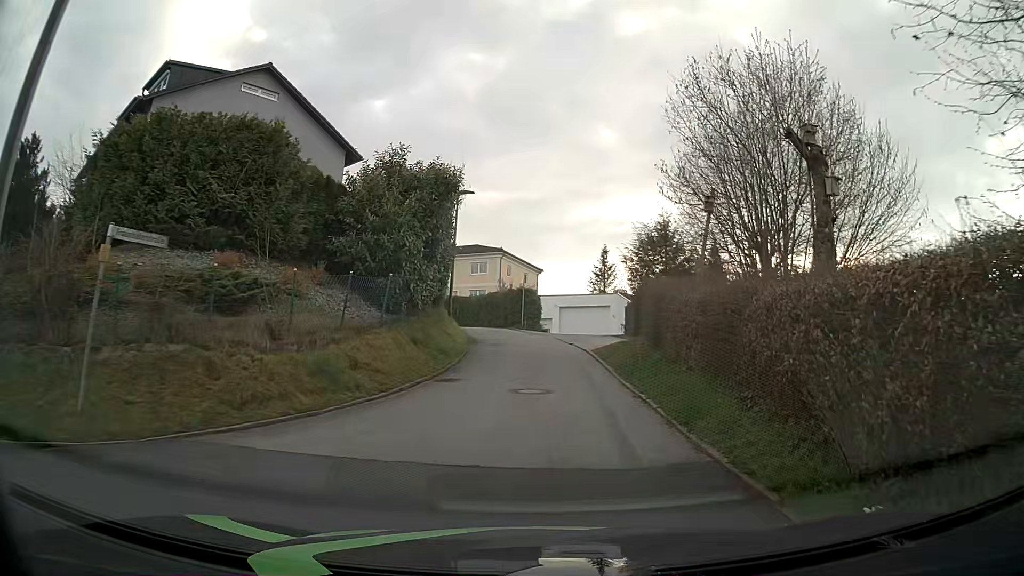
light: Day
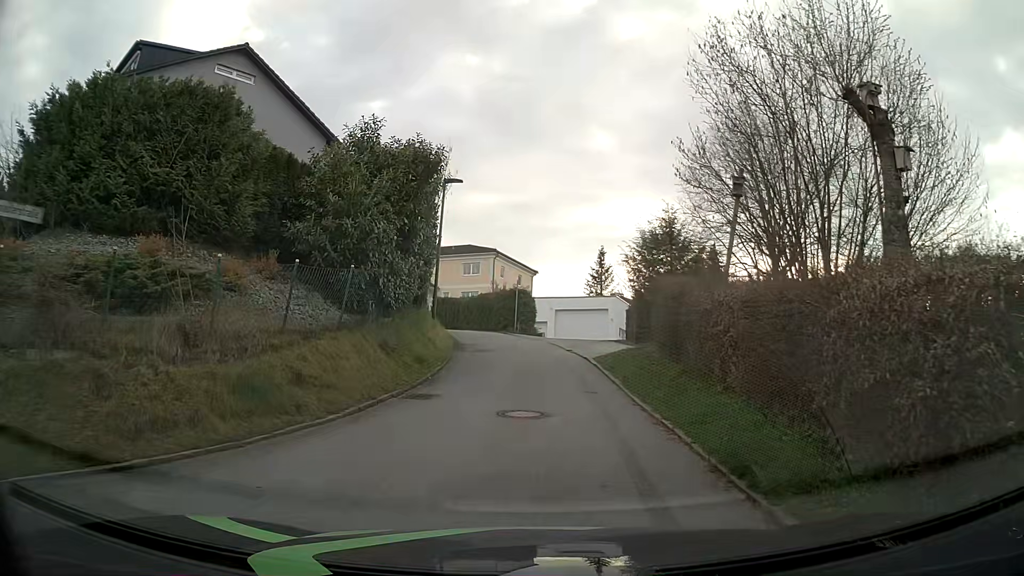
(0.0, +2.4) m; +2°
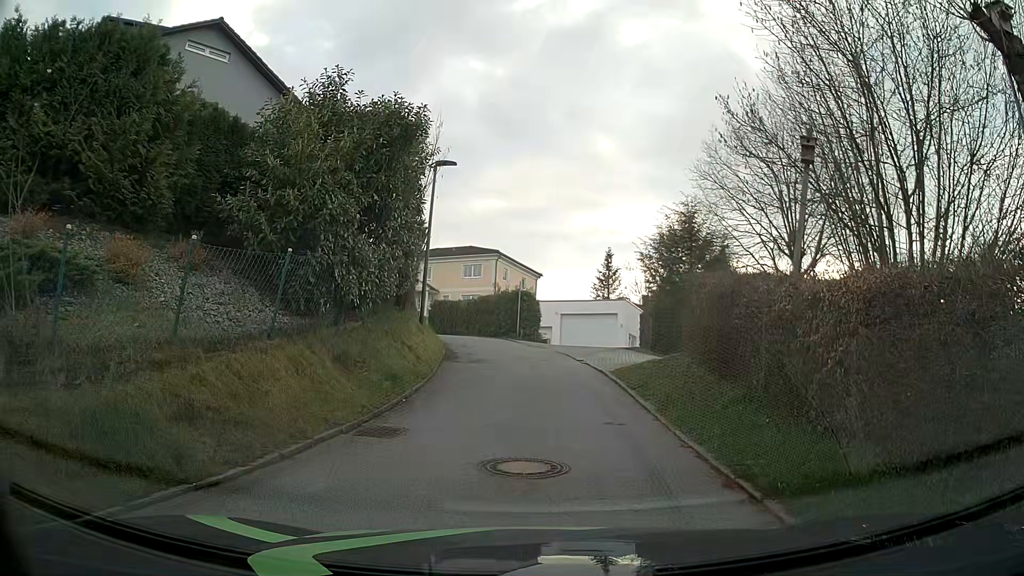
(-0.1, +2.8) m; -2°
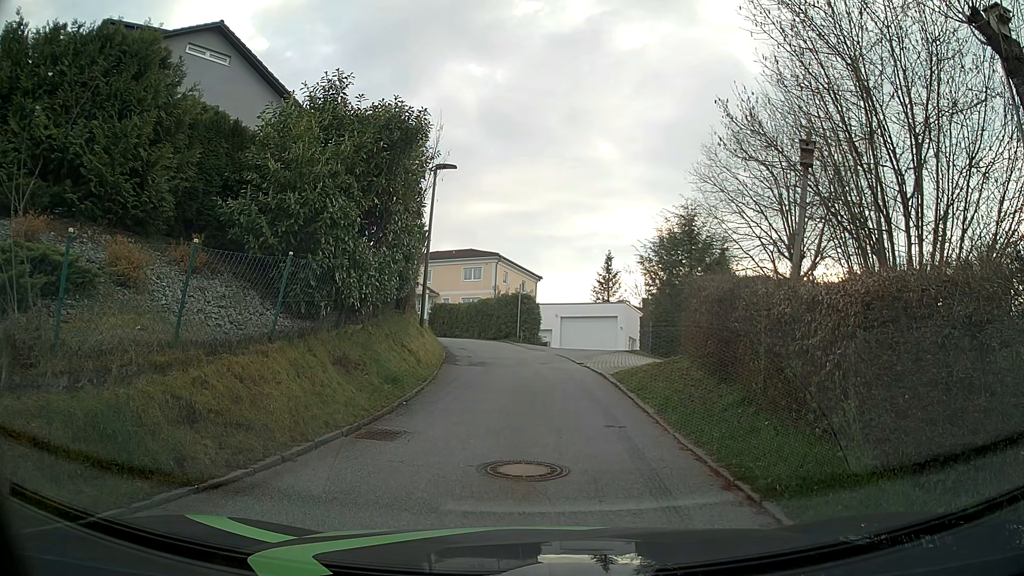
(0.0, +0.1) m; 0°
